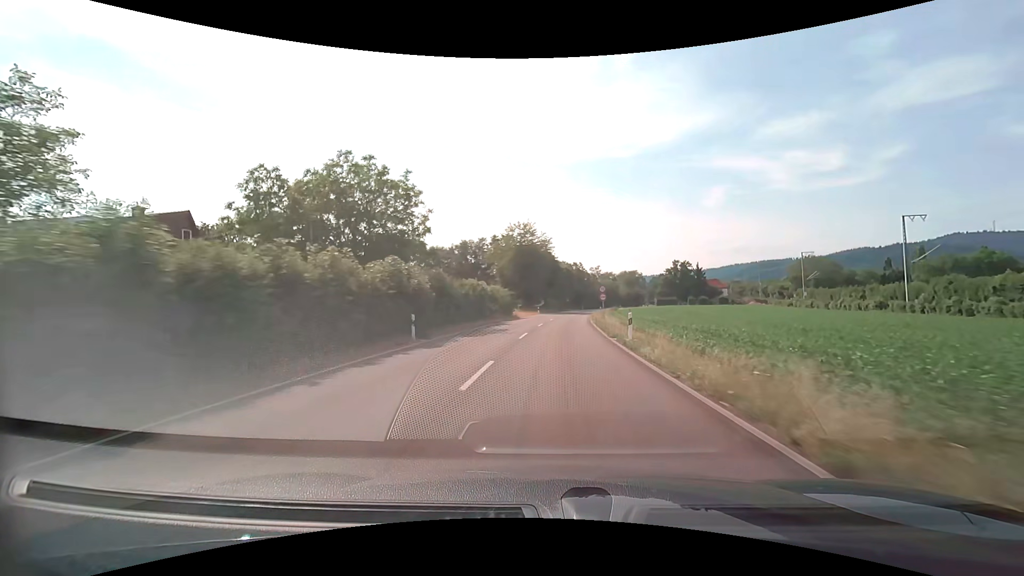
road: tertiary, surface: asphalt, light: Day
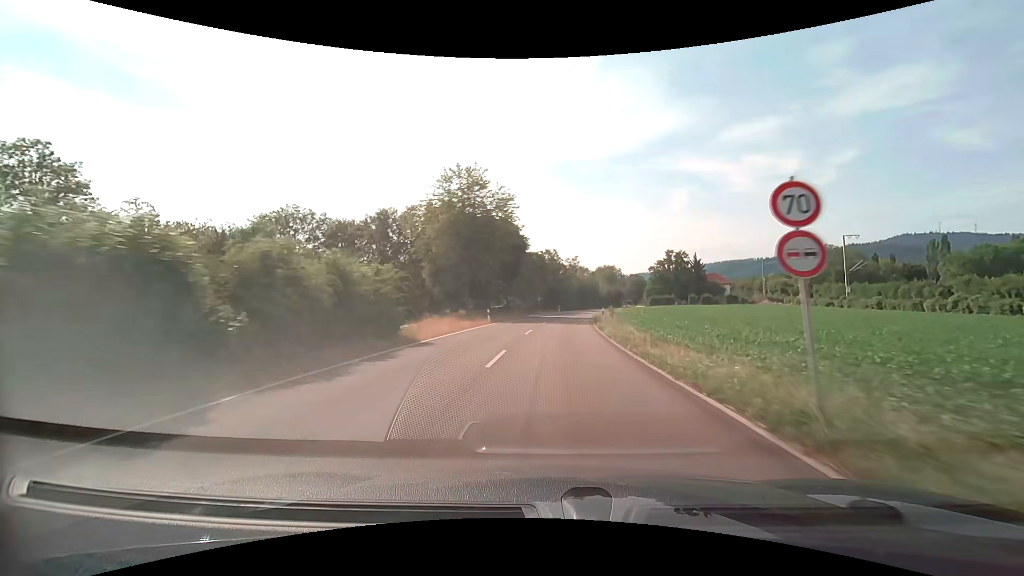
(+0.9, +32.7) m; +3°
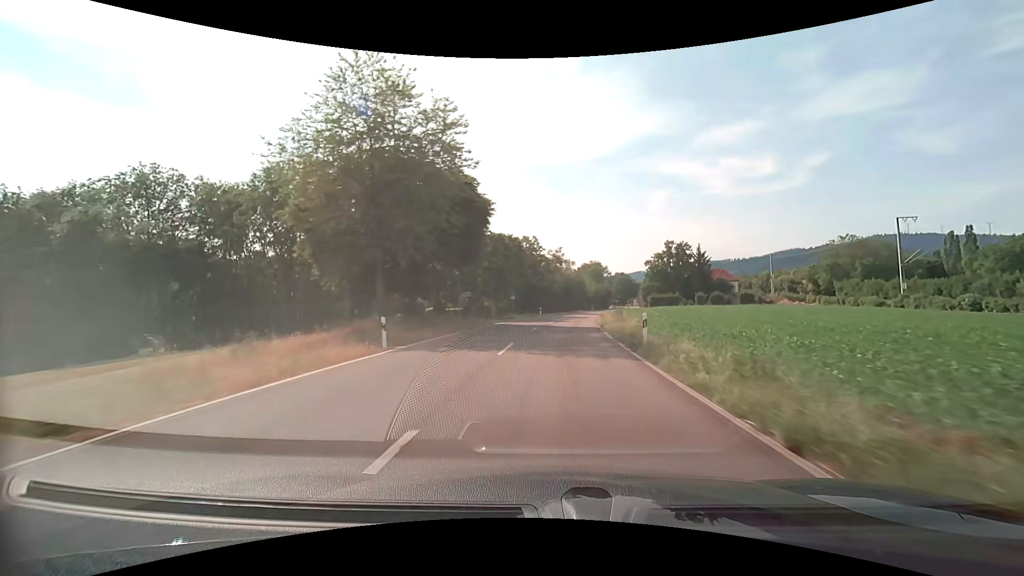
(+0.5, +21.3) m; +2°
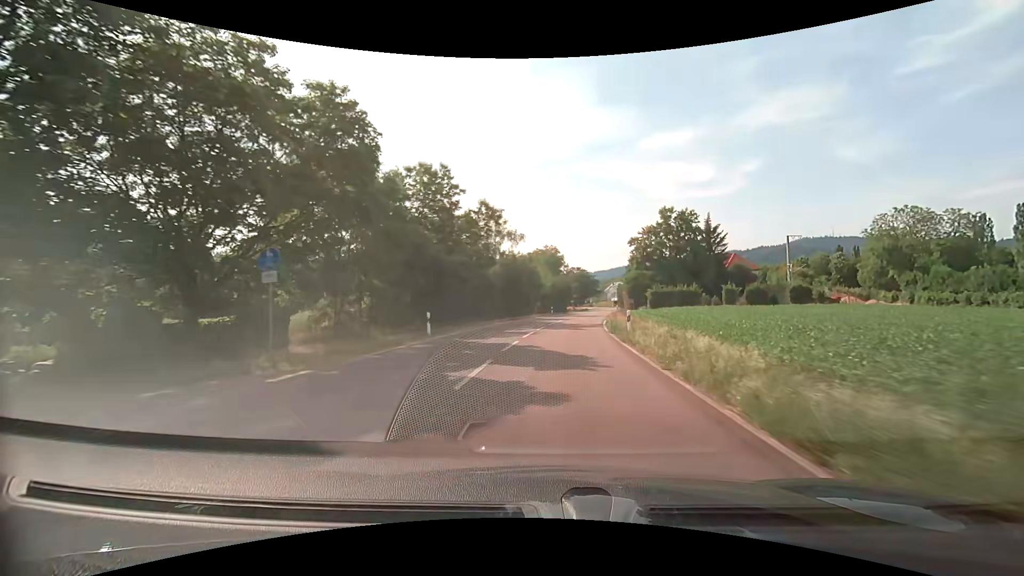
(+2.2, +41.1) m; +6°
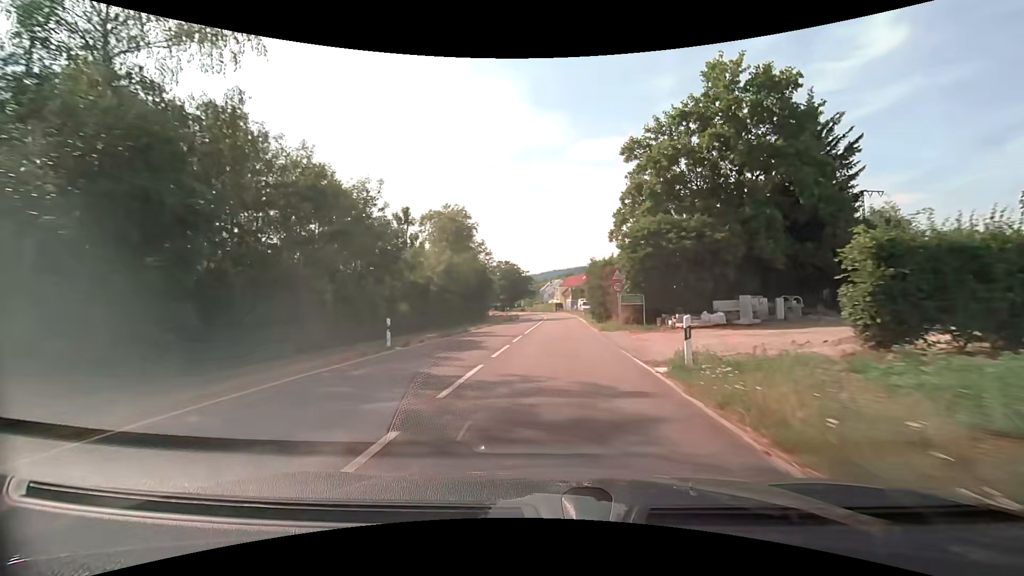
(+3.8, +47.7) m; +8°
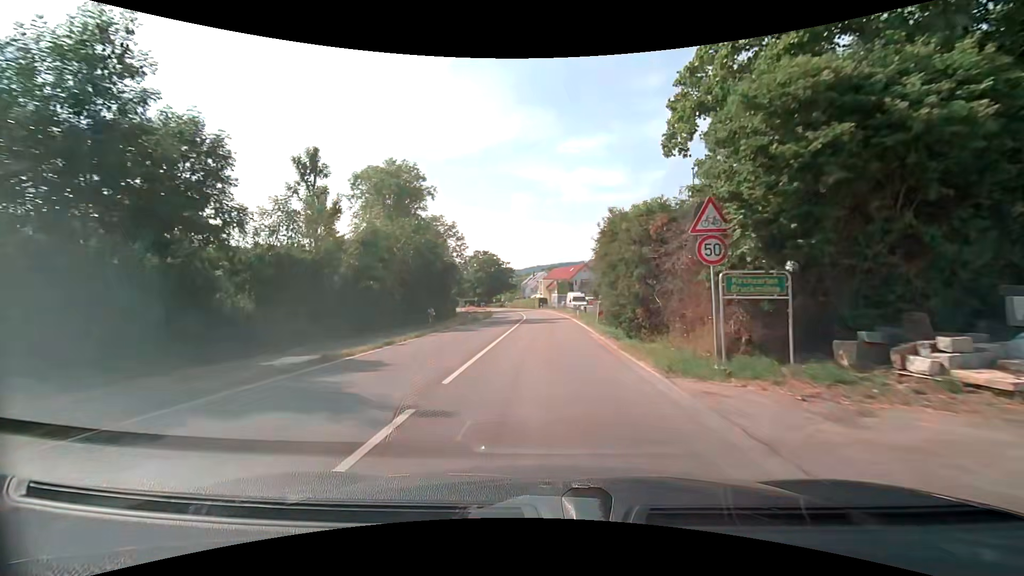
(+0.3, +16.8) m; +2°
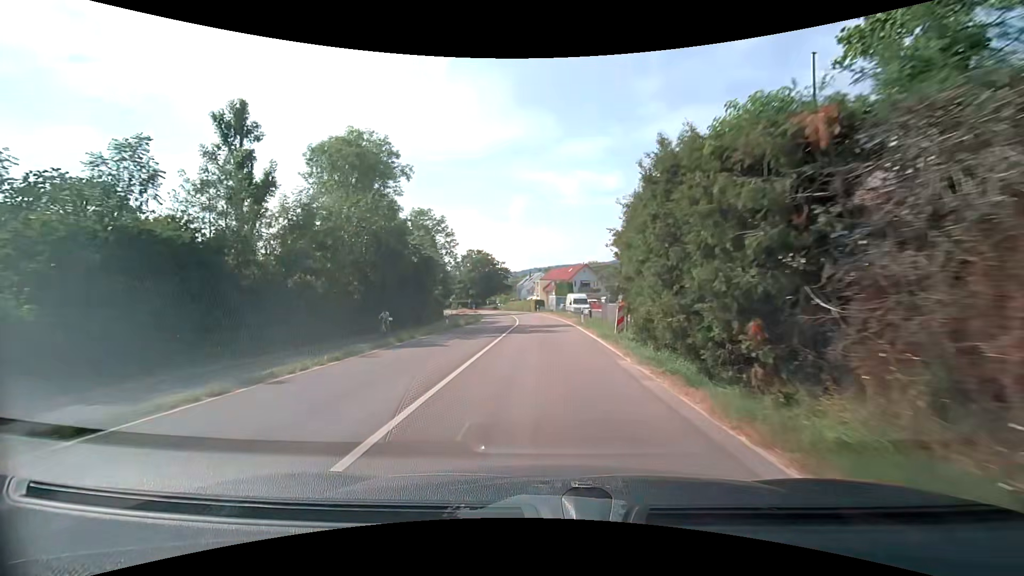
(0.0, +7.8) m; 0°
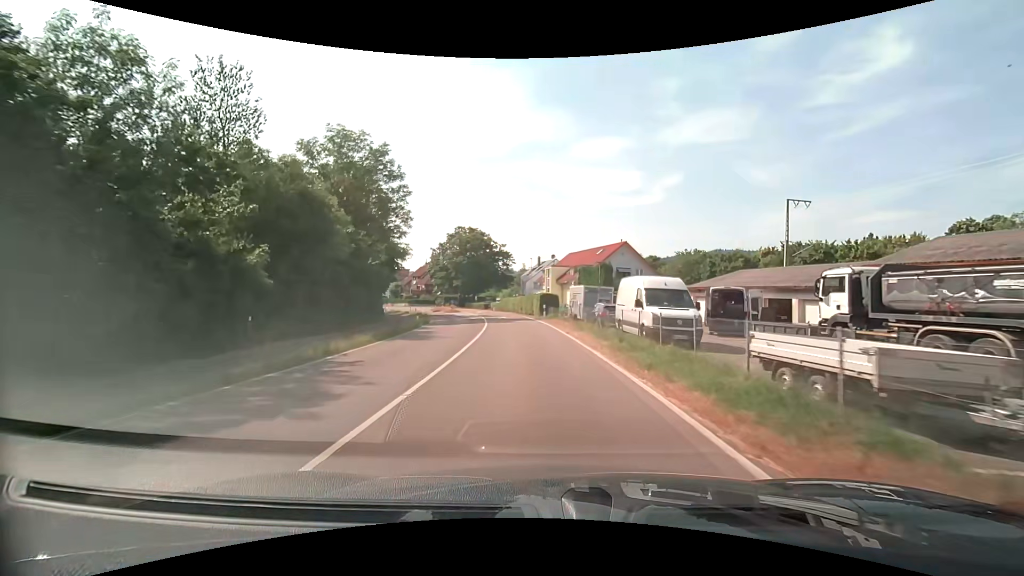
(+0.3, +36.5) m; -1°
